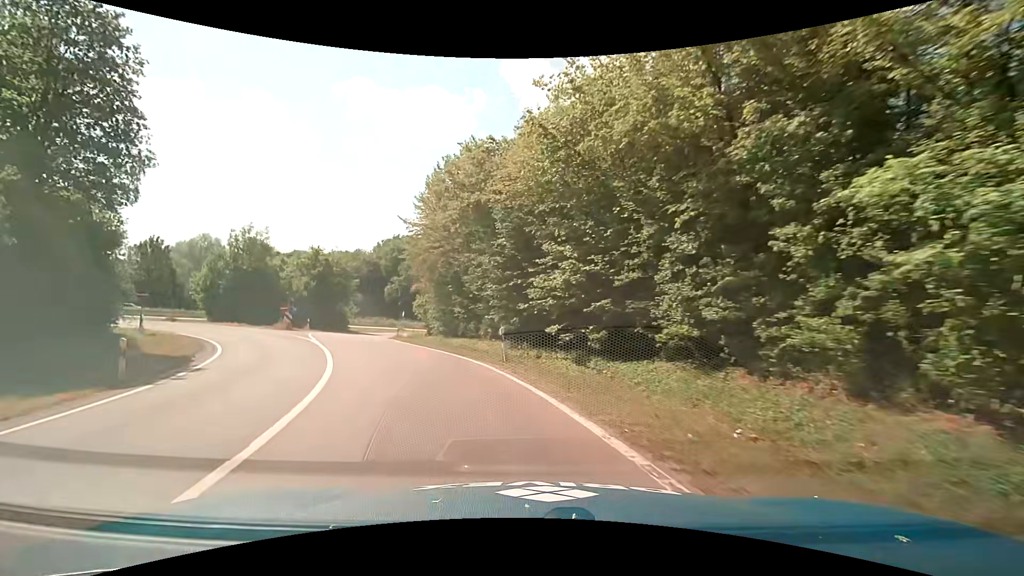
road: trunk_link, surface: asphalt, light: Day
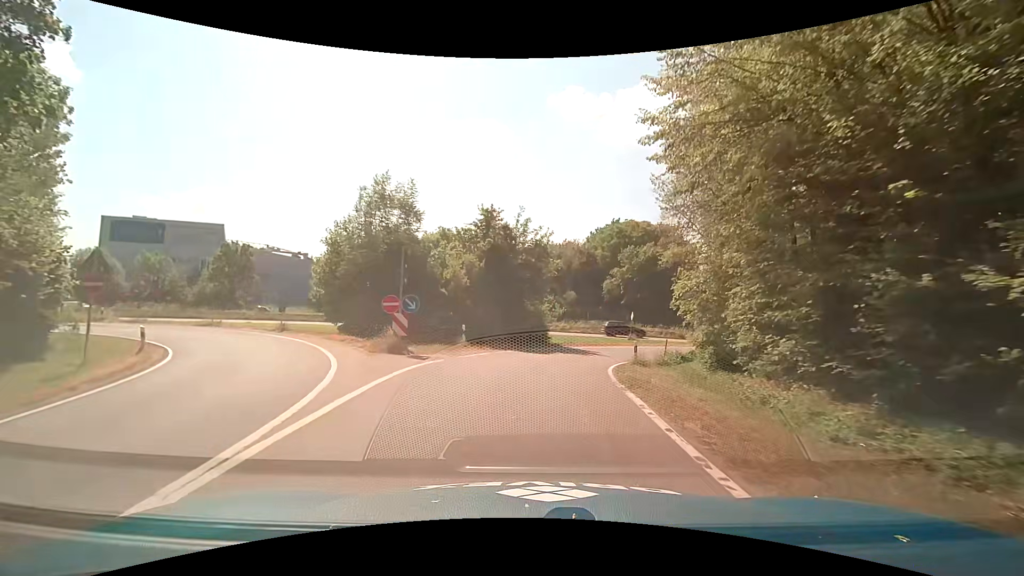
(-5.9, +22.4) m; -25°
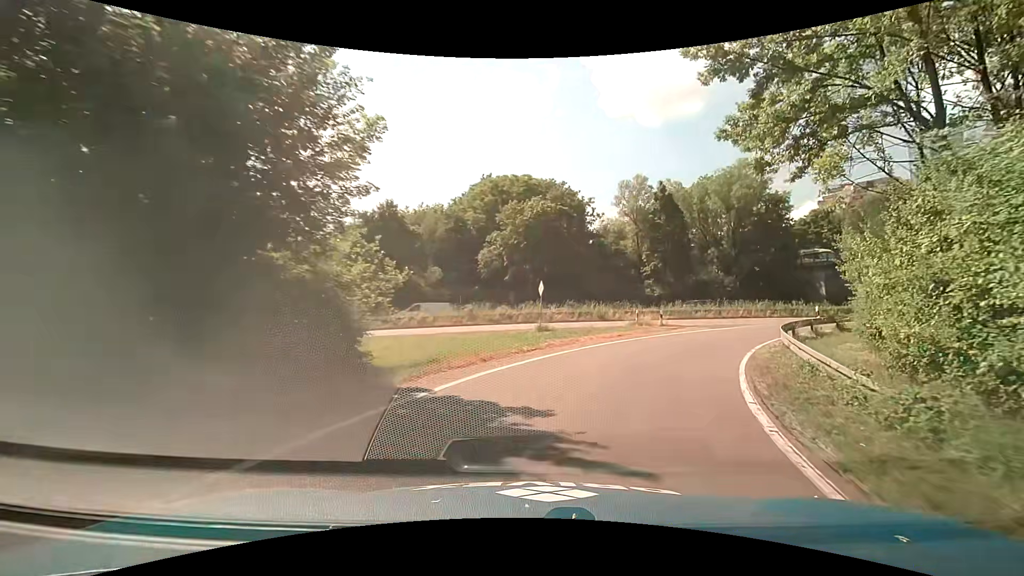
(+1.7, +21.9) m; +15°
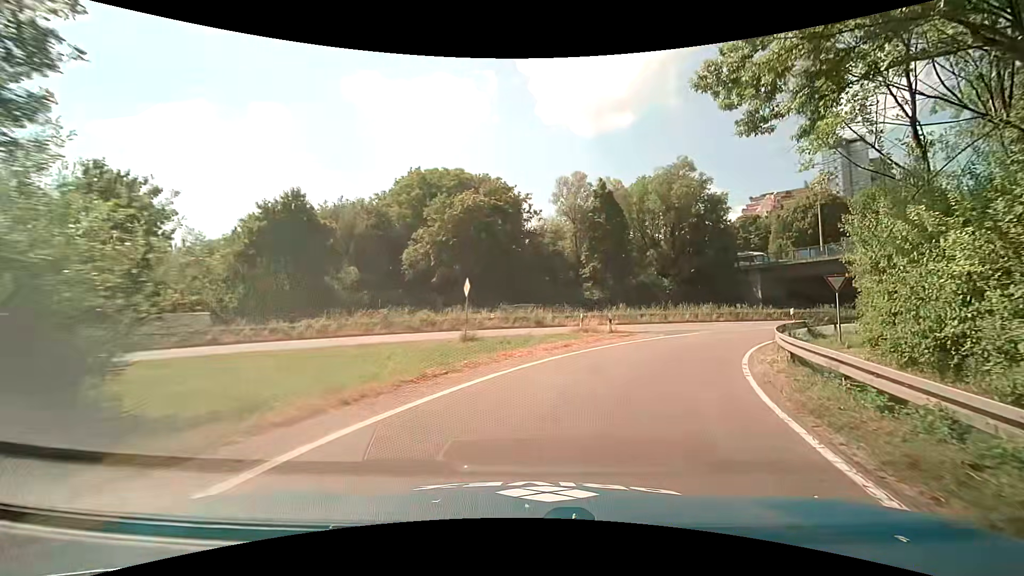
(+0.3, +5.2) m; +7°
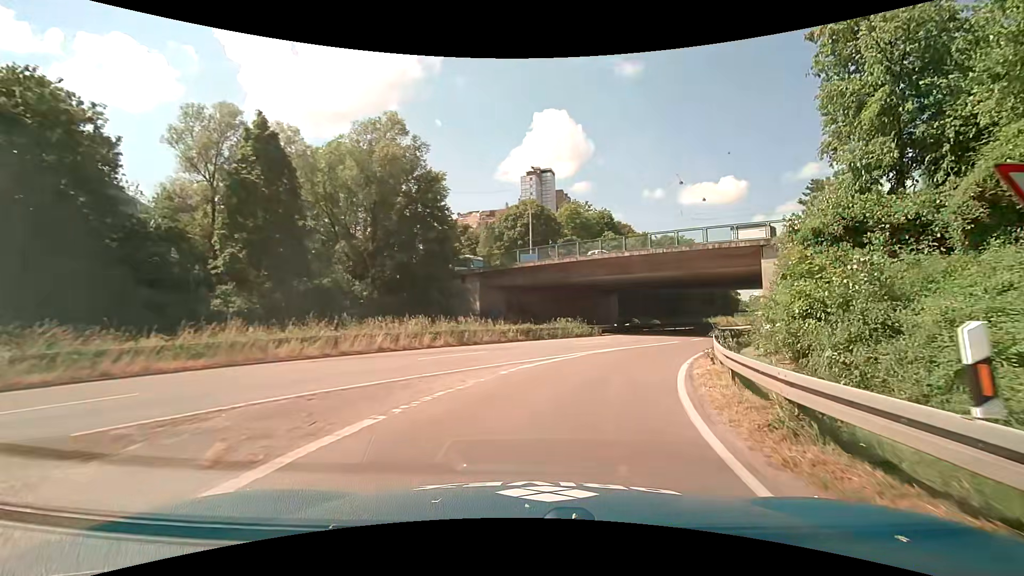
(+5.6, +19.5) m; +32°
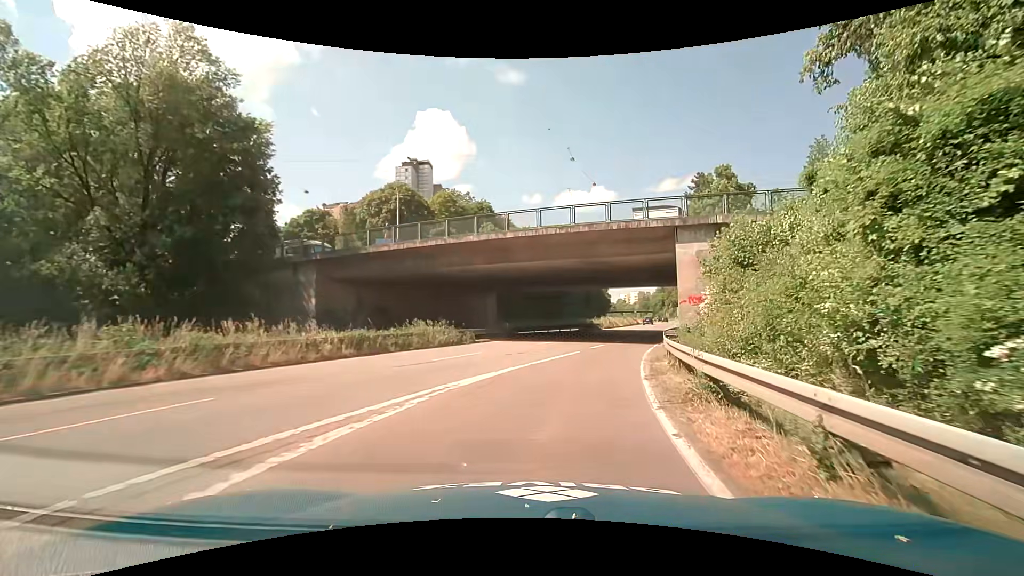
(+1.4, +10.2) m; +15°
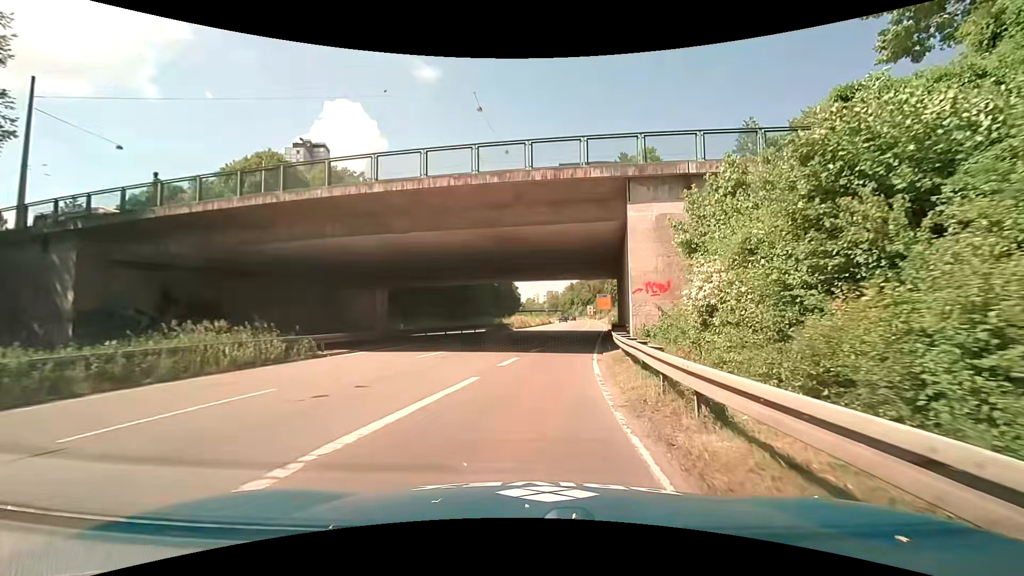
(+0.9, +10.1) m; +10°
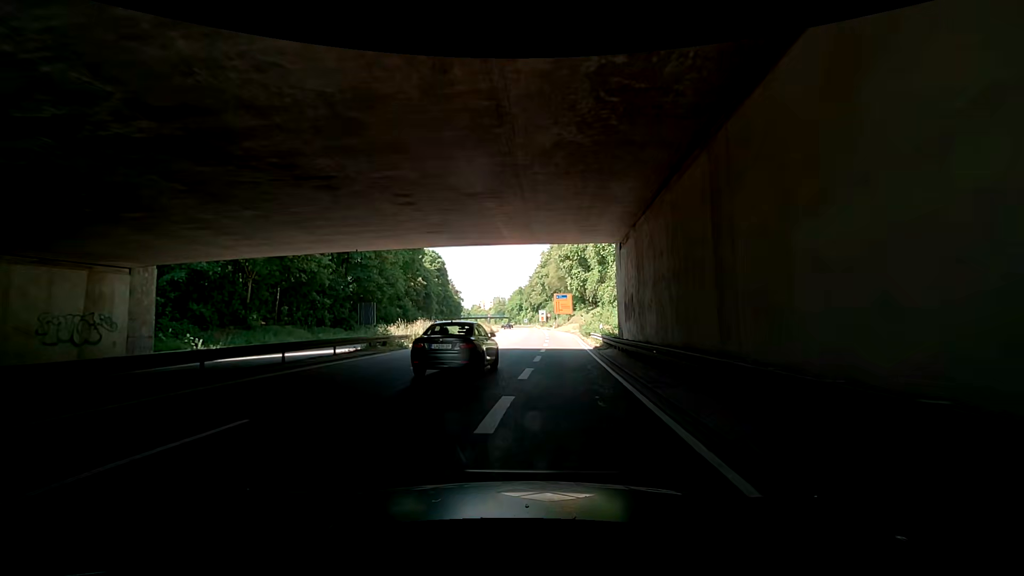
(+1.3, +26.6) m; +7°
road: trunk
(0, +10) (0, +20) (0, +30) (0, +40) (0, +50) (0, +60) (0, +70) (-1, +80) (-1, +90) (-2, +100) m
